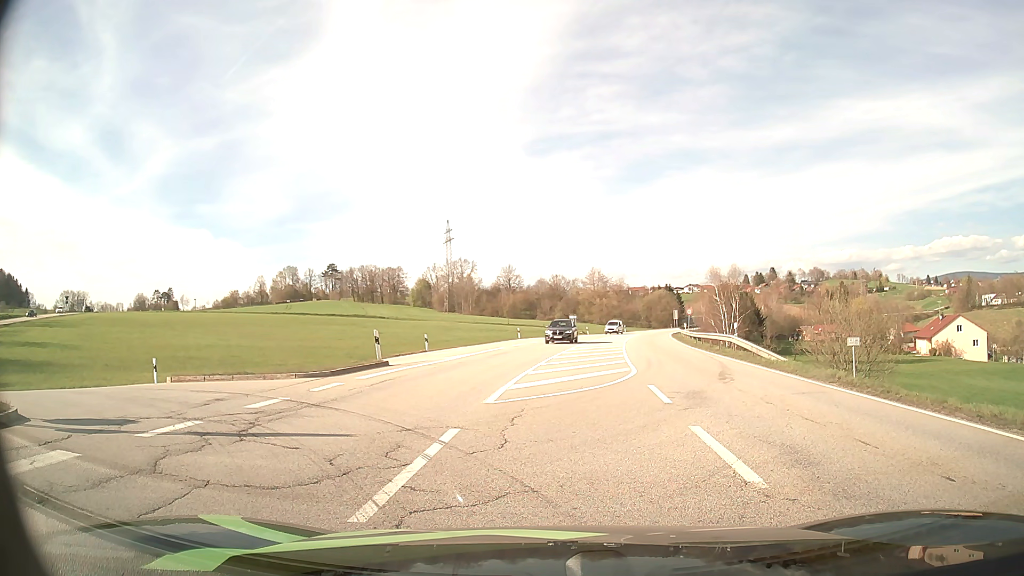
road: secondary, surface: asphalt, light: Day
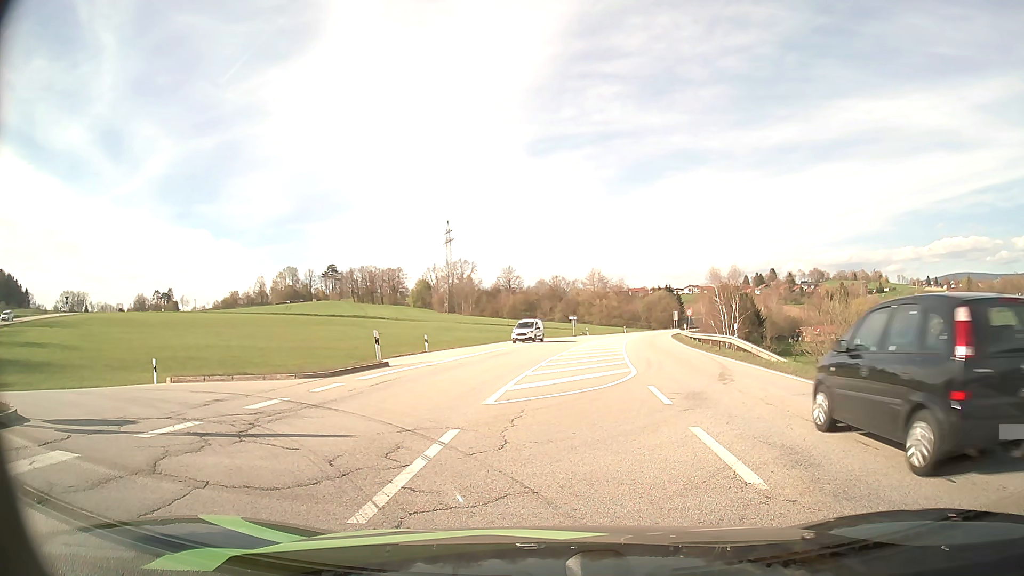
(0.0, 0.0) m; 0°
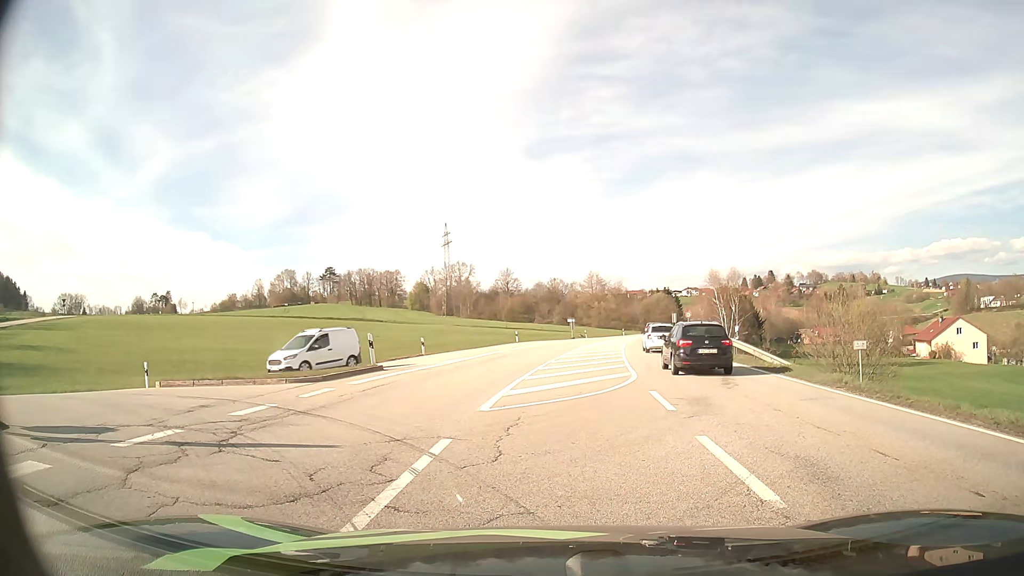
(0.0, +0.5) m; 0°
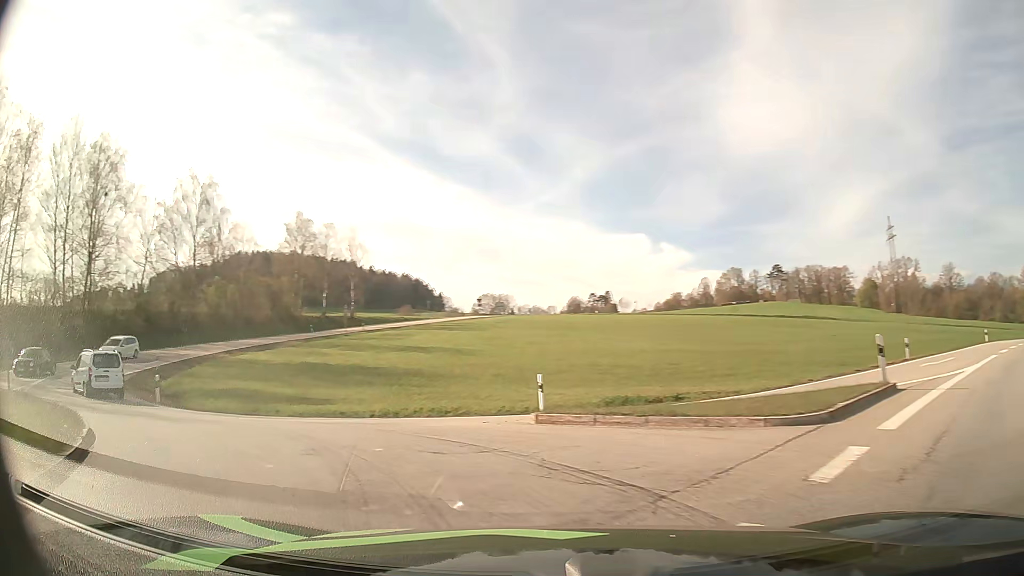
(-2.0, +7.9) m; -36°
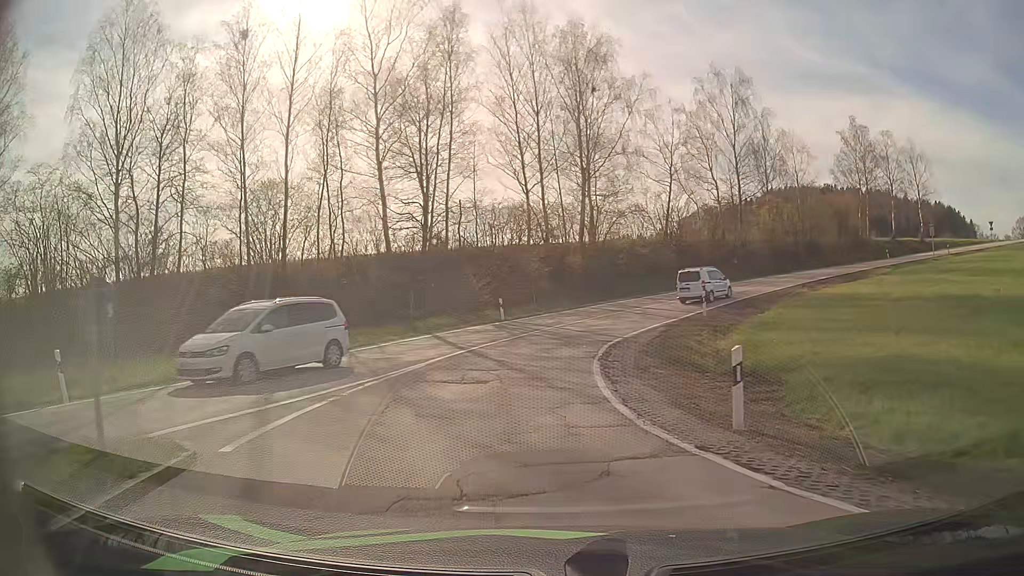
(-9.0, +15.0) m; -47°
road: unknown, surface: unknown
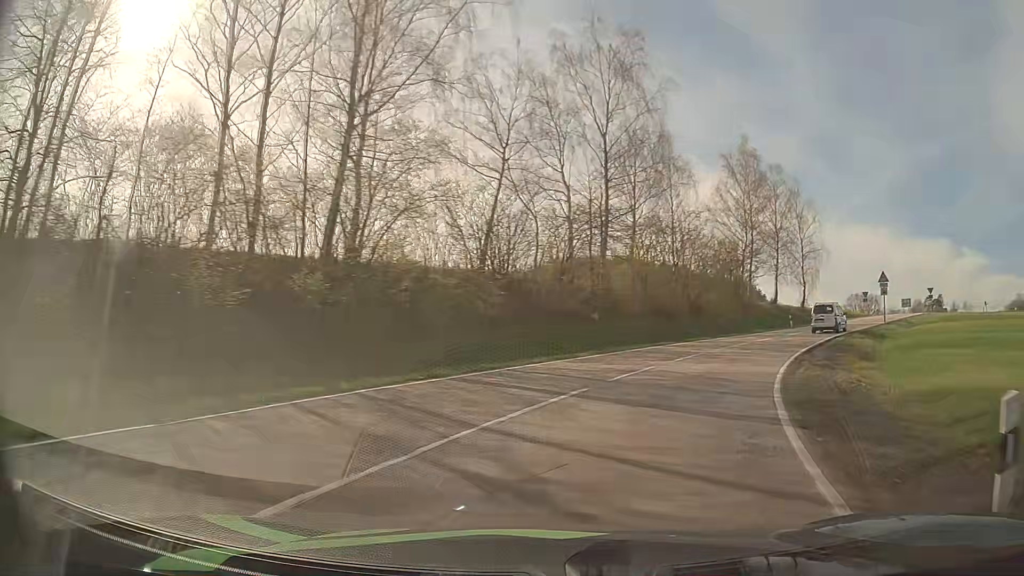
(+1.4, +24.9) m; +16°
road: secondary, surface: asphalt
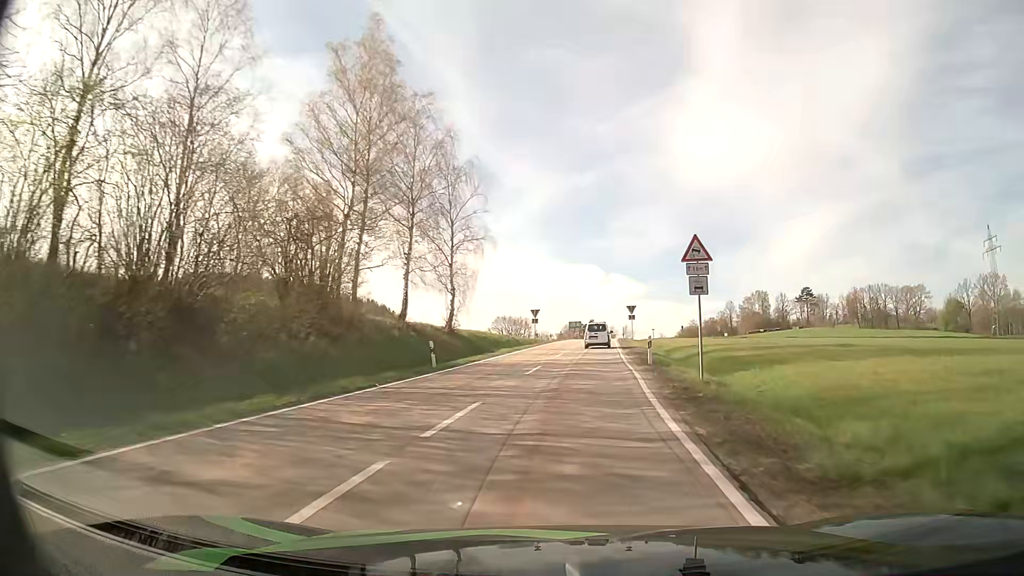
(+9.9, +27.8) m; +33°
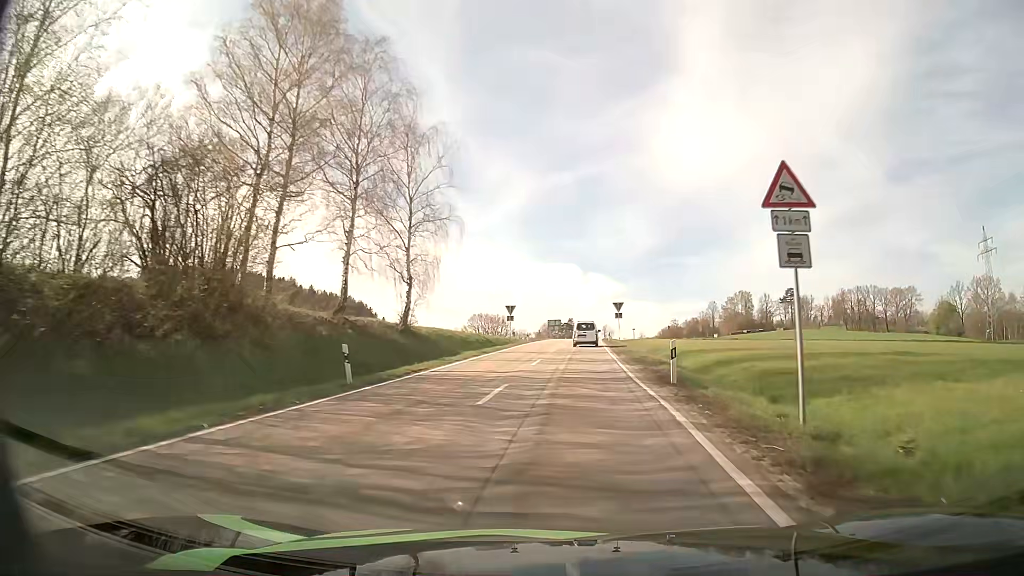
(+0.2, +8.4) m; +2°
(0, +10) (+1, +20) (+1, +30) (+2, +40) (+3, +50) (+3, +60) (+4, +70) (+5, +80) (+6, +90) (+7, +100) m
